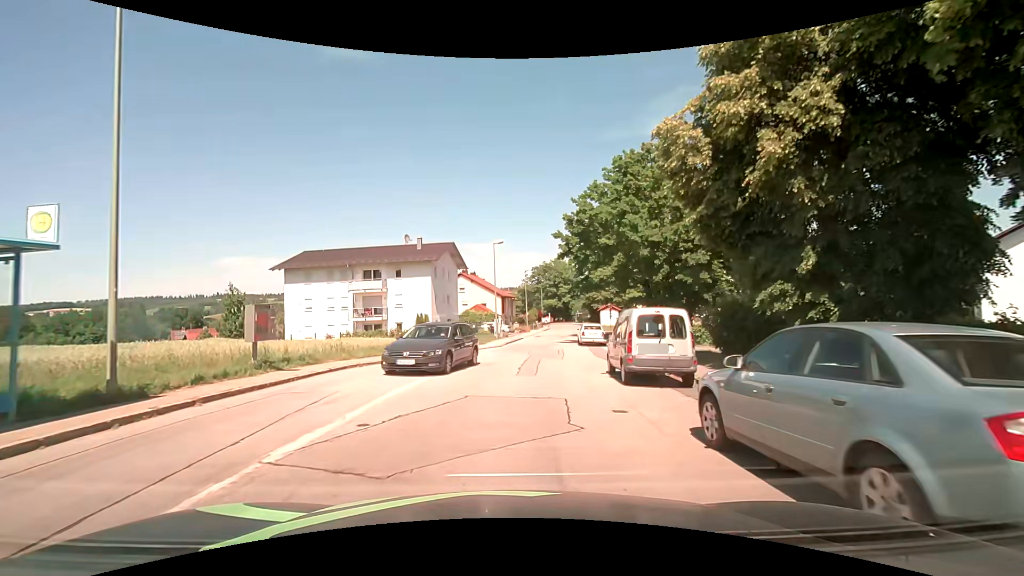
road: unclassified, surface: asphalt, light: Day
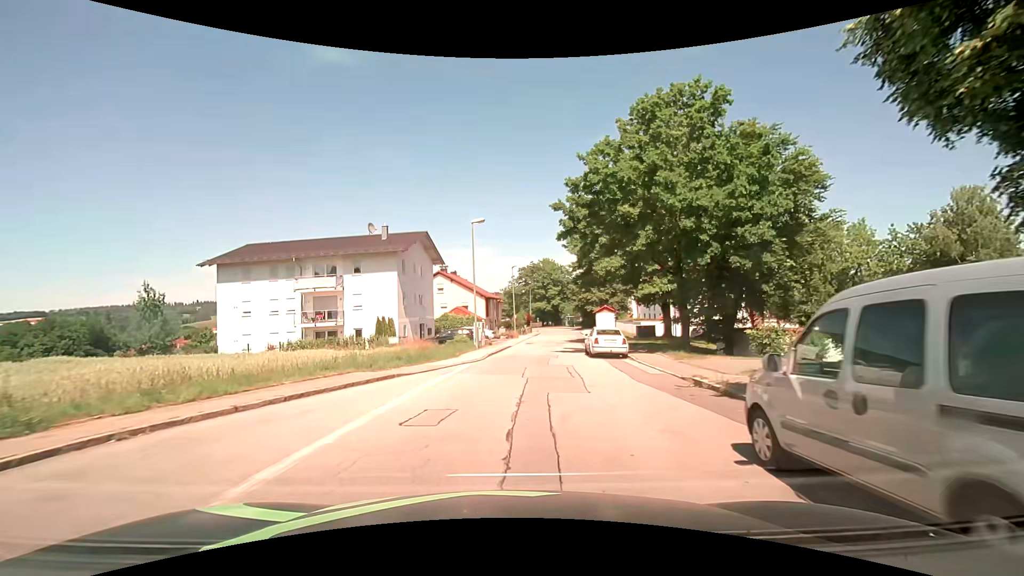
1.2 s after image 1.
(+0.1, +9.4) m; +2°
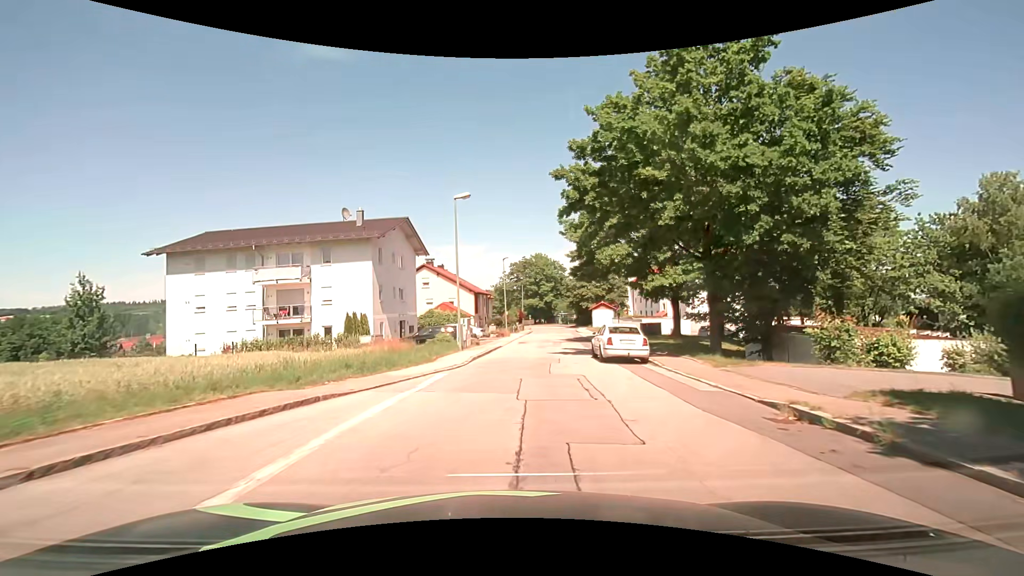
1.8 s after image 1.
(0.0, +5.0) m; 0°
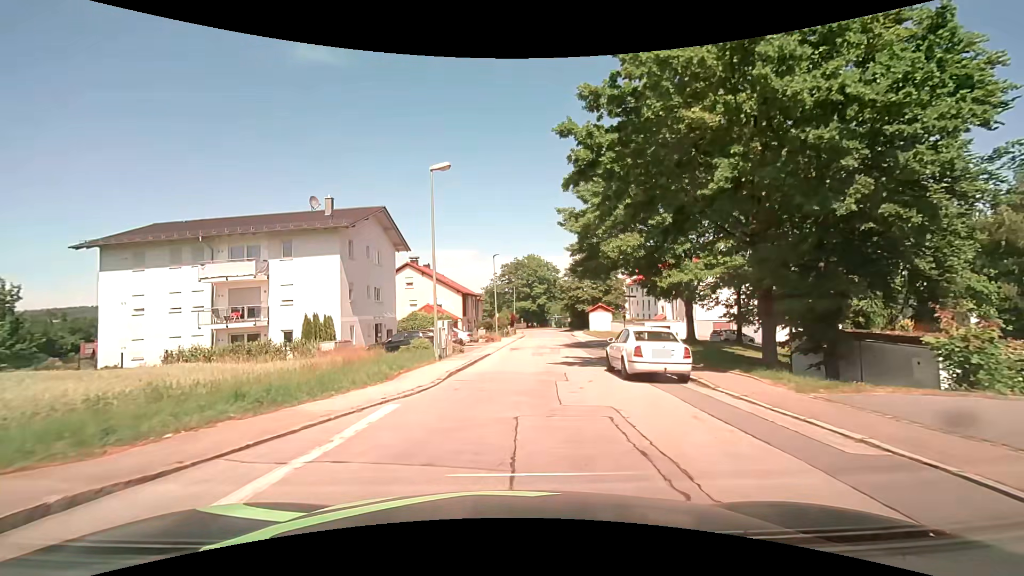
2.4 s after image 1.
(0.0, +5.1) m; +1°
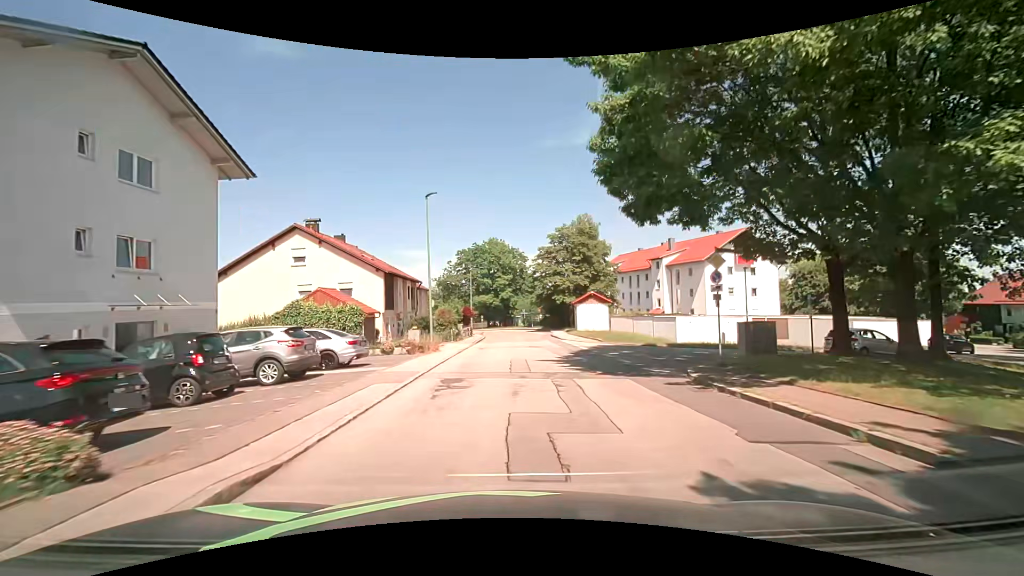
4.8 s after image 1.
(+0.9, +21.3) m; +4°
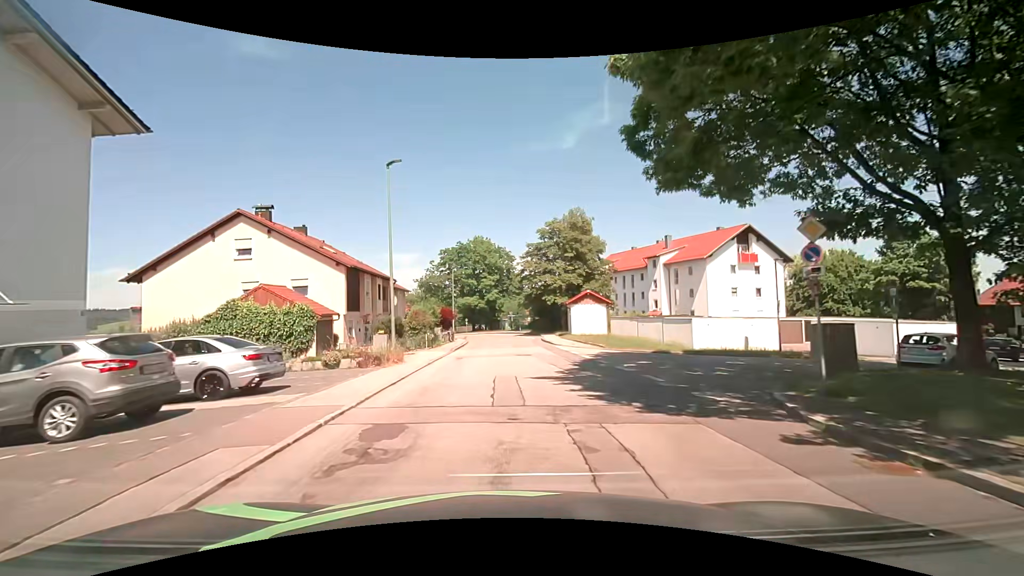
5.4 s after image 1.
(+0.1, +5.6) m; +2°
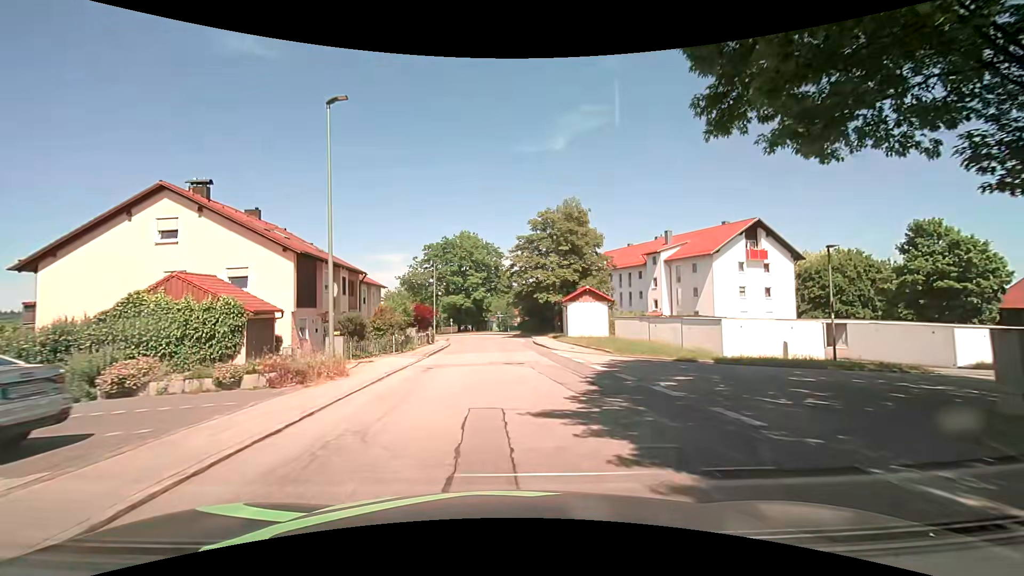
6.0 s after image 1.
(+0.1, +5.7) m; +1°
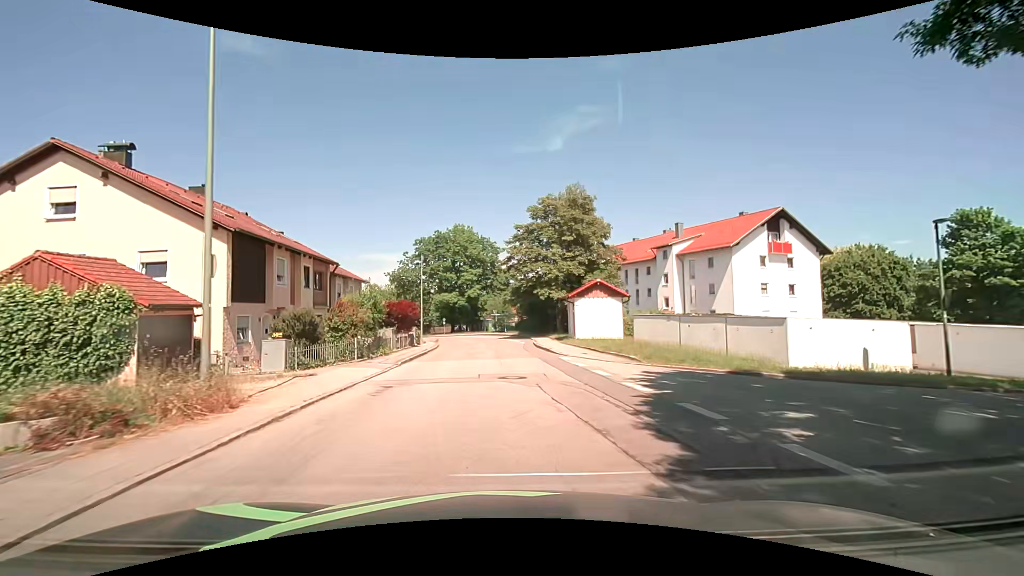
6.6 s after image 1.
(0.0, +5.7) m; 0°
(0, +10) (0, +20) (-1, +30) (-1, +40) (-2, +50) (-4, +60) (-8, +69) (-13, +77) (-20, +85) (-27, +92) m
